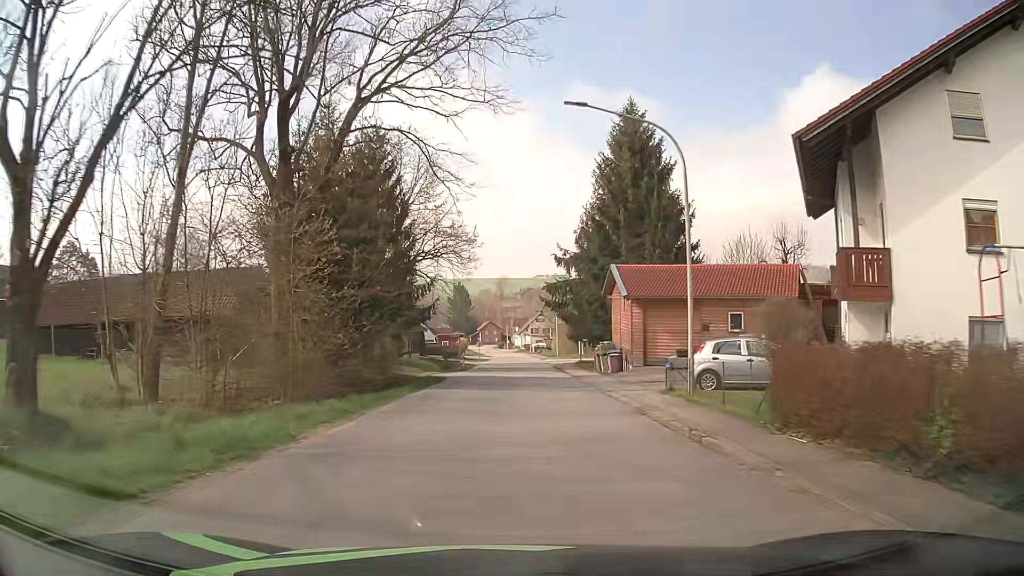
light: Day
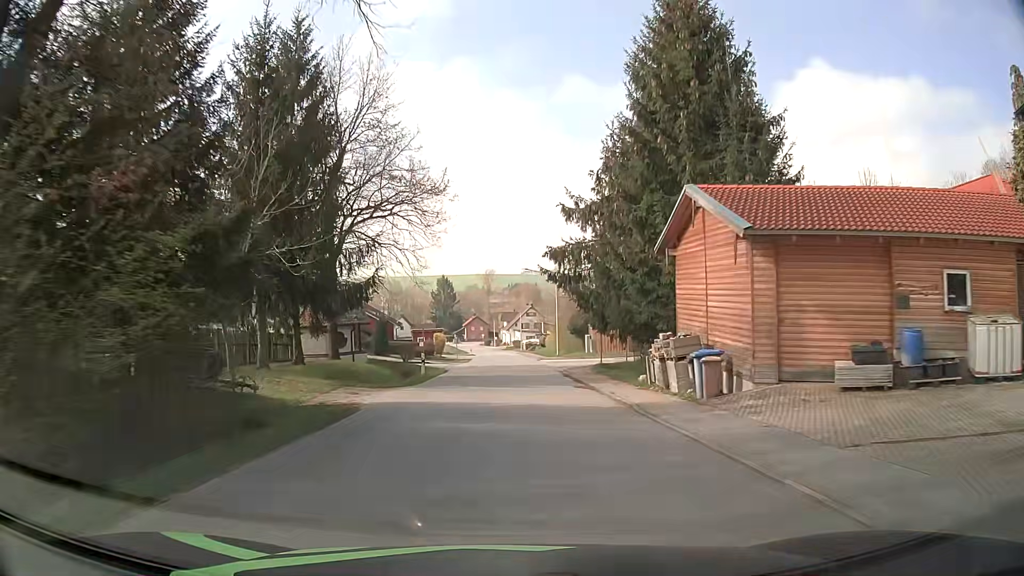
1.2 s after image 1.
(+0.1, +16.5) m; +1°
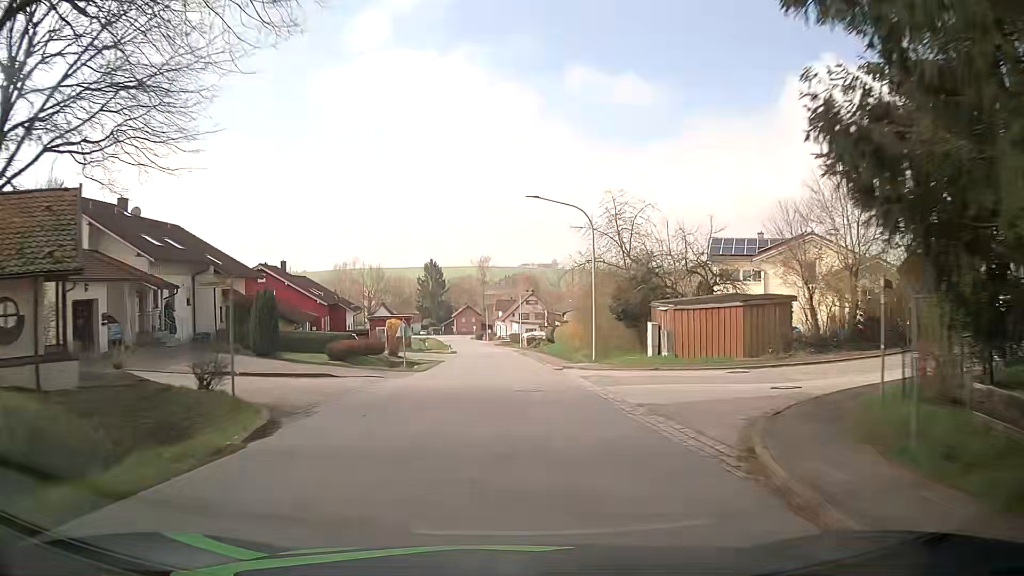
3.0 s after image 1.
(+0.1, +26.7) m; 0°
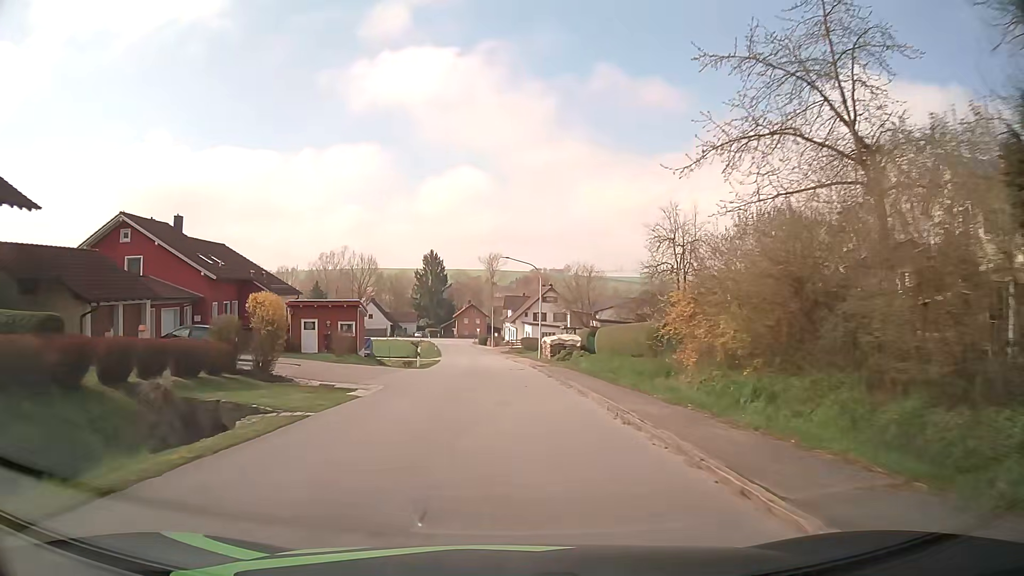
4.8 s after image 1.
(-0.3, +27.1) m; -1°
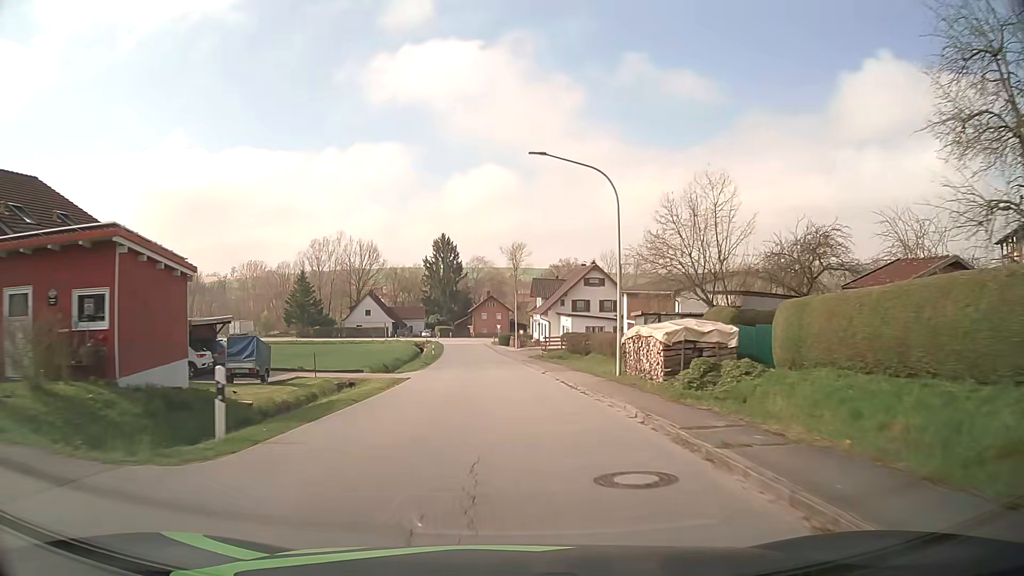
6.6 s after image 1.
(-0.3, +27.5) m; -2°
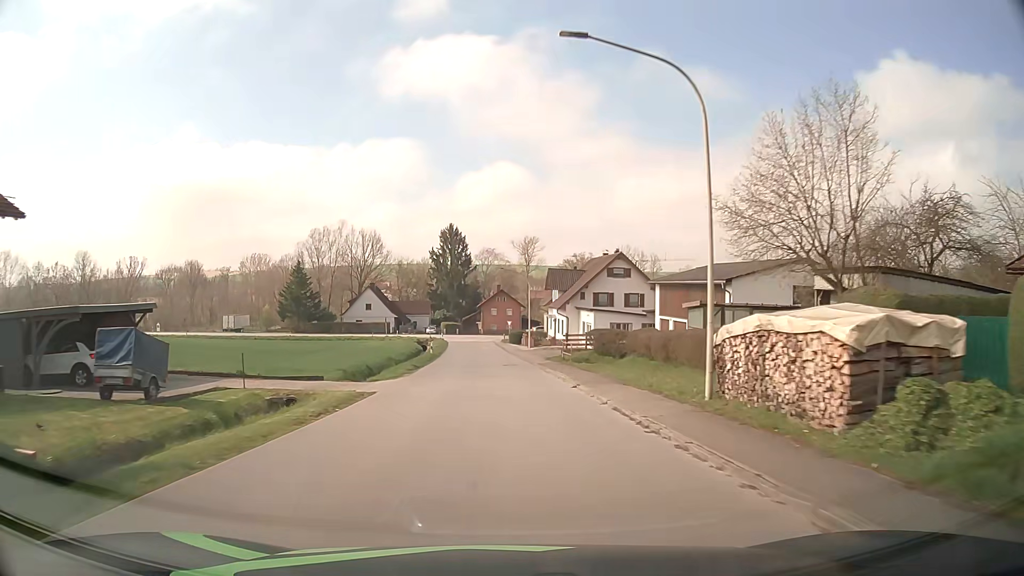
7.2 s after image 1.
(-0.1, +9.2) m; -1°
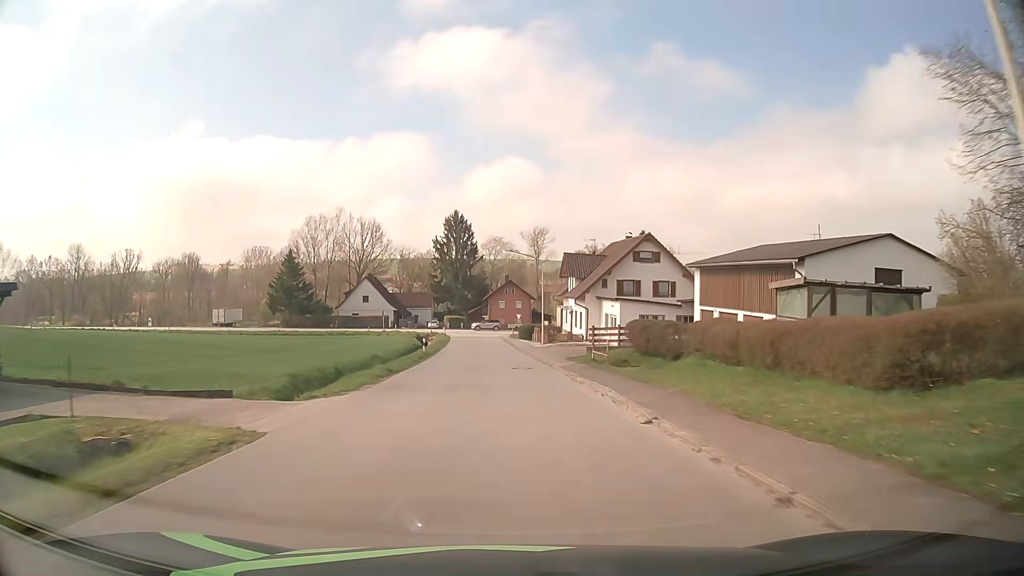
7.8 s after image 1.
(0.0, +9.1) m; 0°
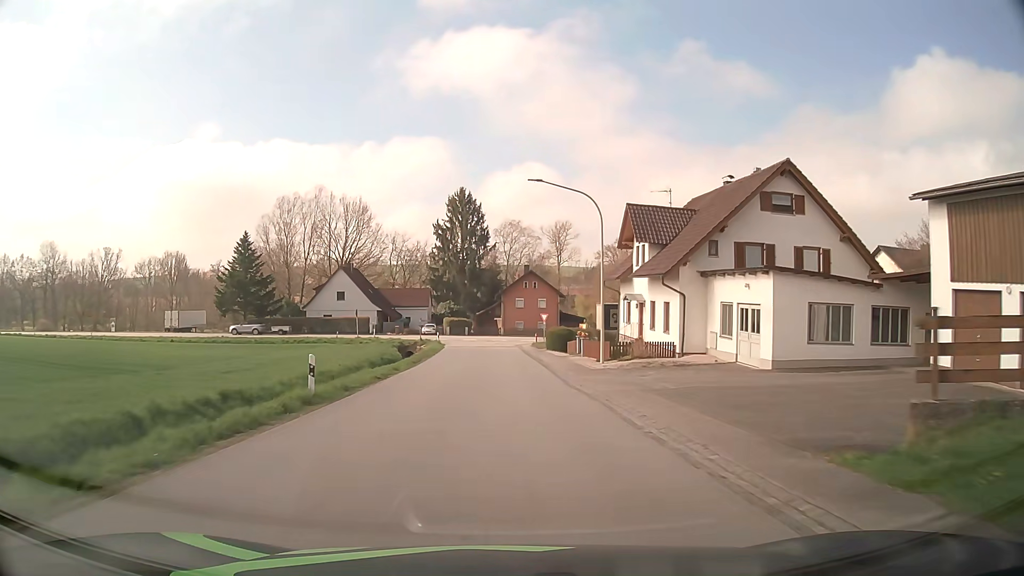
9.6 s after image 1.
(-0.3, +25.6) m; -2°
